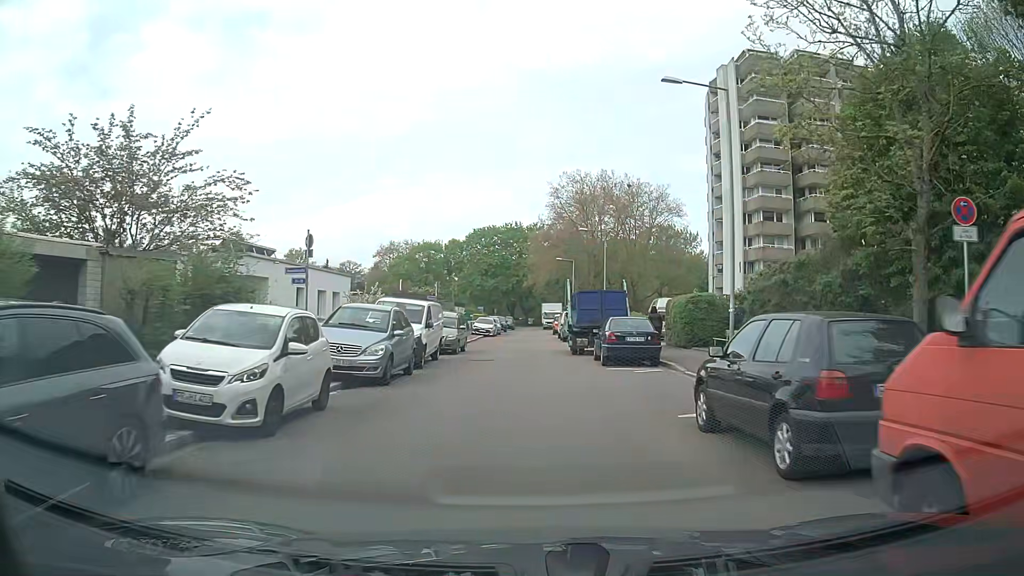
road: residential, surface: asphalt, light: Day
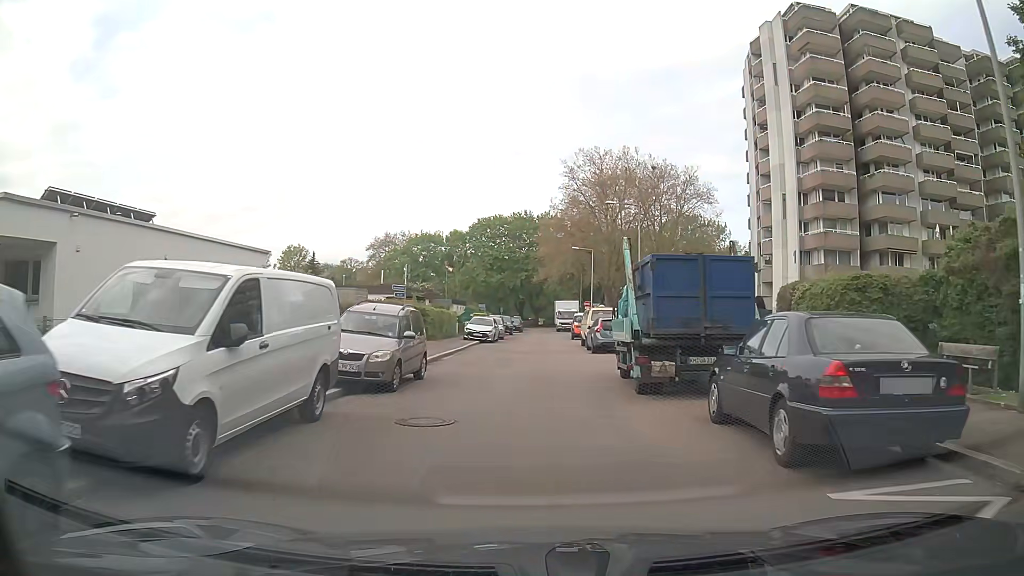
(-0.2, +13.6) m; -1°
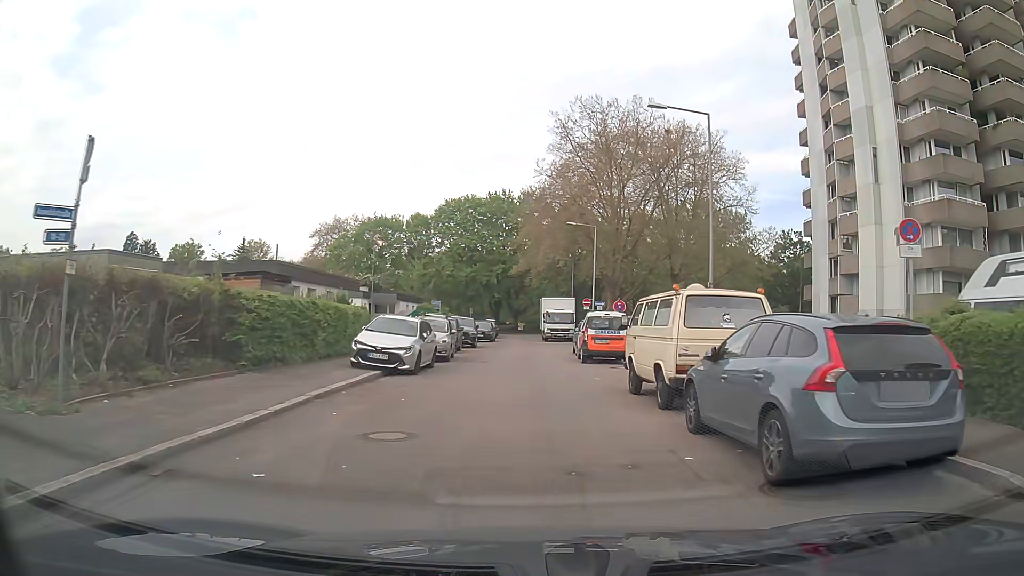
(+0.2, +21.8) m; +1°
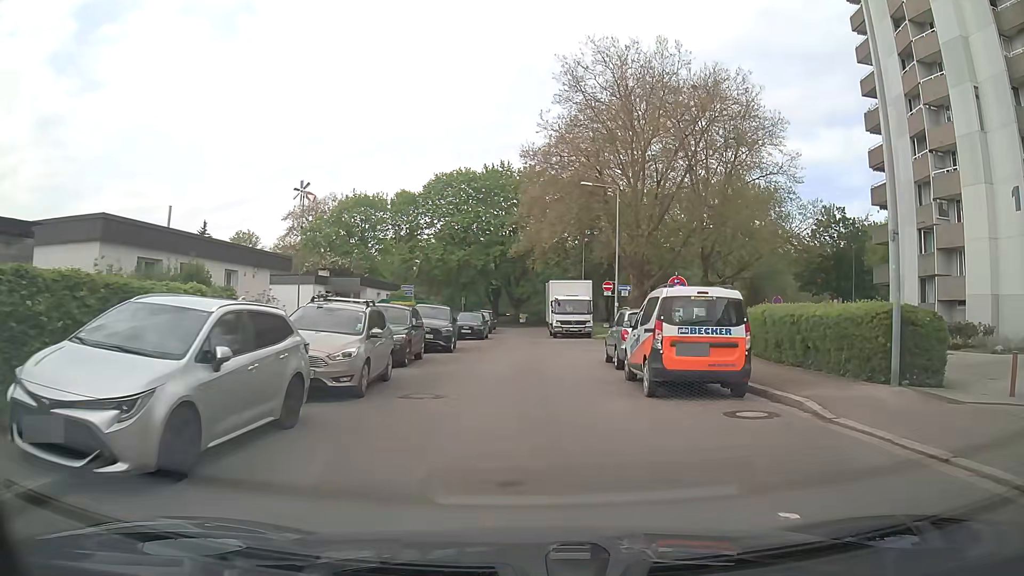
(0.0, +12.4) m; +1°
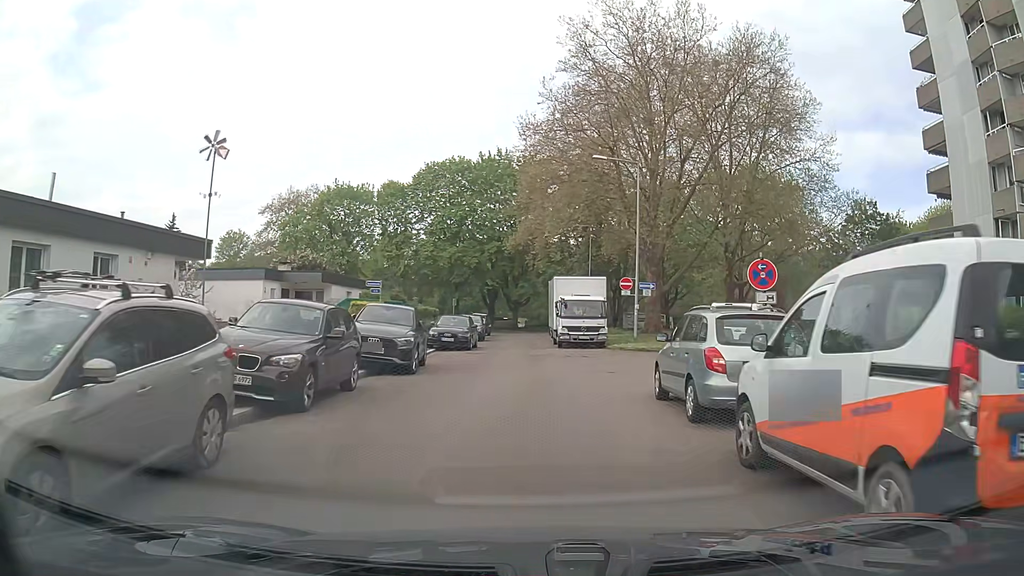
(-0.1, +7.7) m; -1°
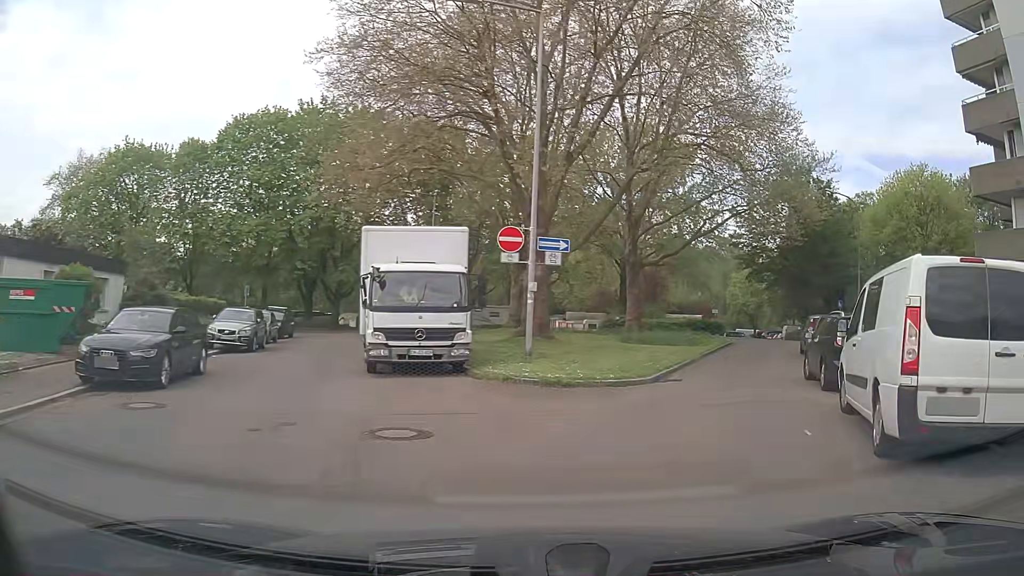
(+1.1, +16.7) m; +14°
